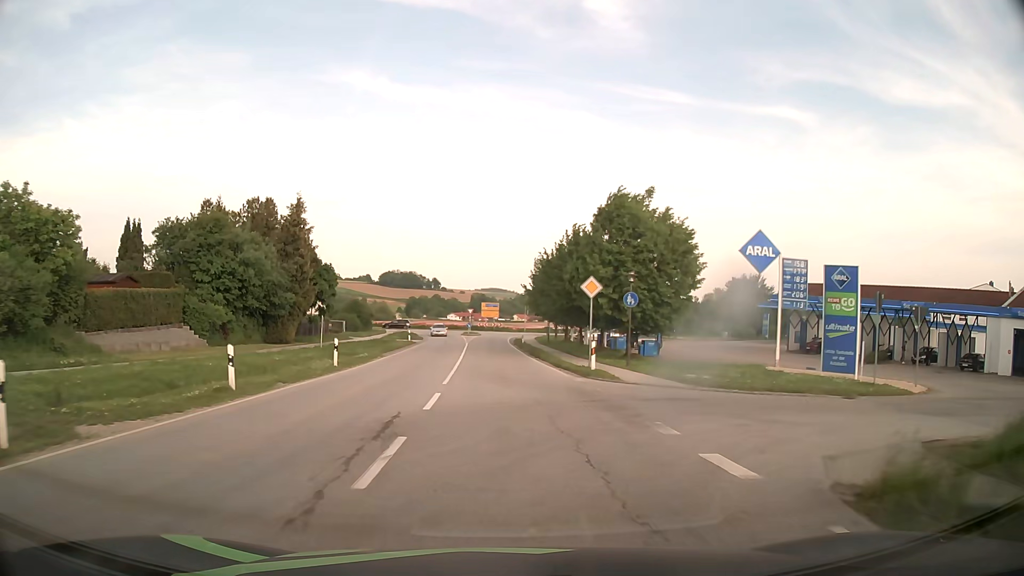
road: secondary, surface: asphalt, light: Day
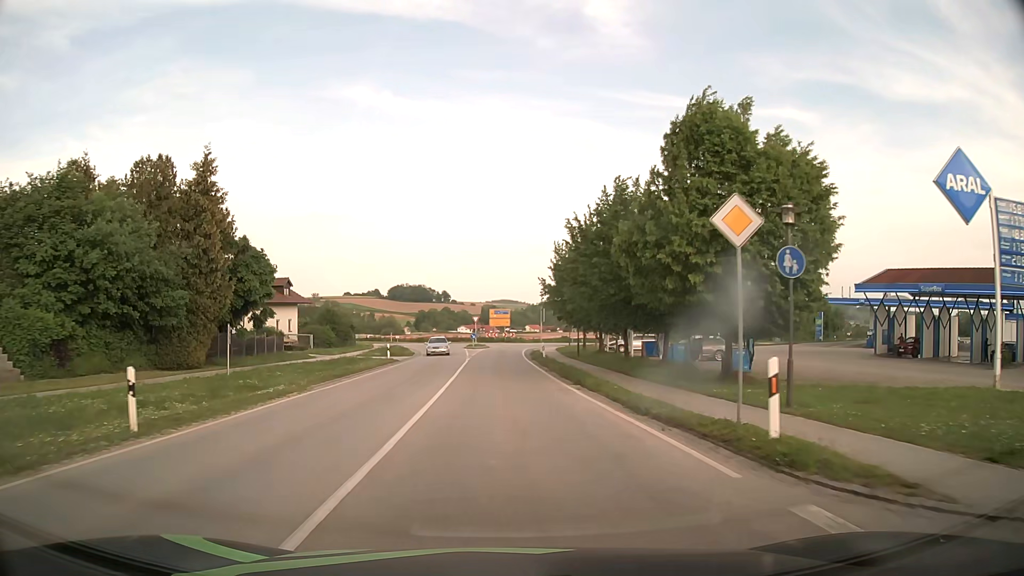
(-0.2, +15.3) m; -2°
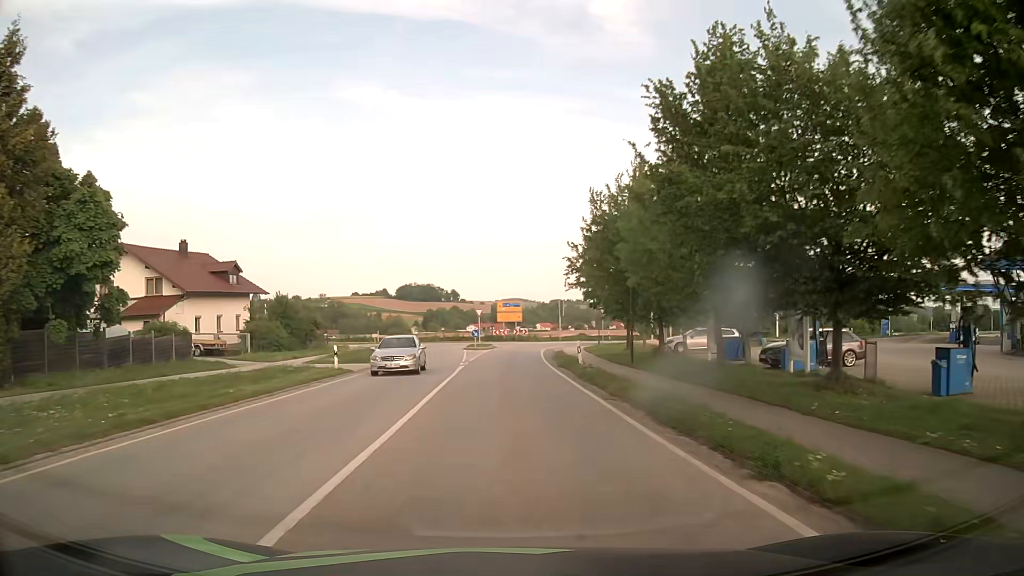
(-0.1, +15.2) m; -1°
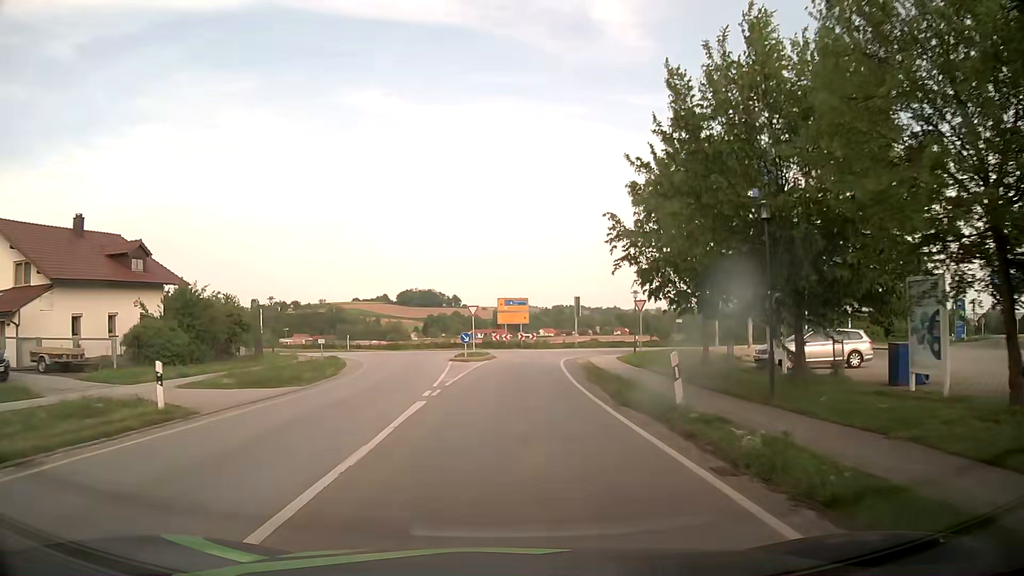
(-0.1, +14.3) m; 0°
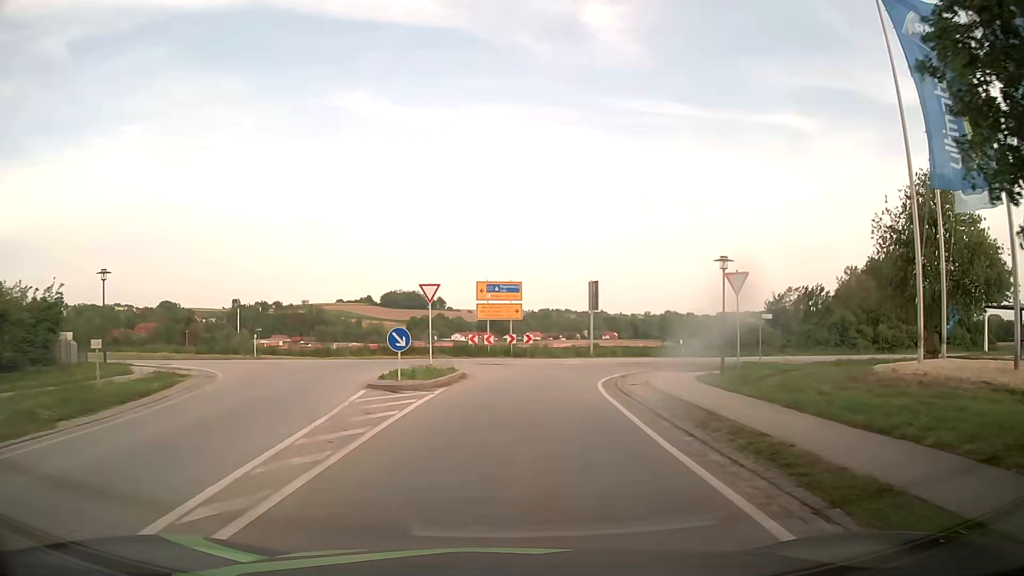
(+0.2, +18.4) m; +2°
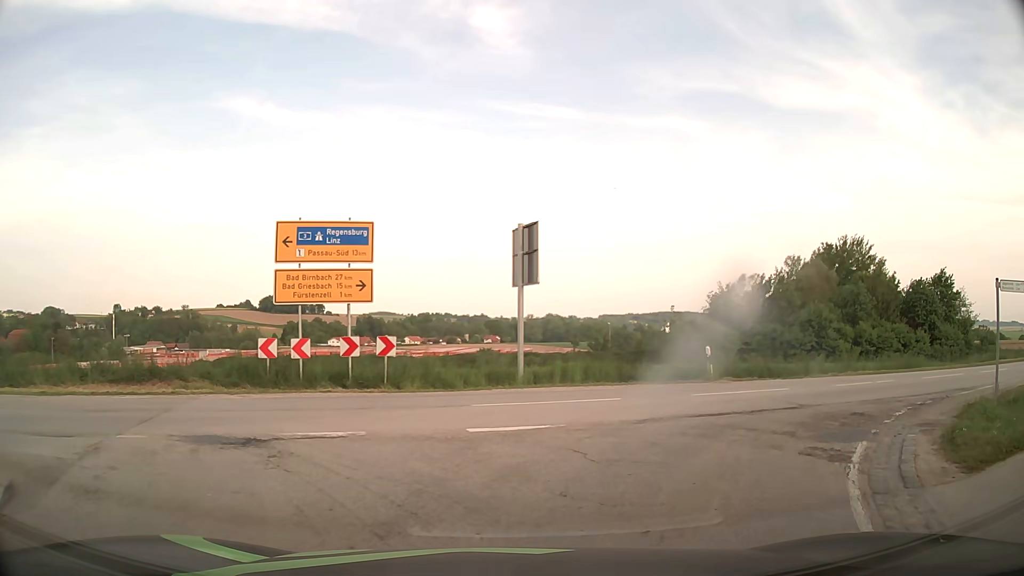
(+0.8, +20.2) m; +9°
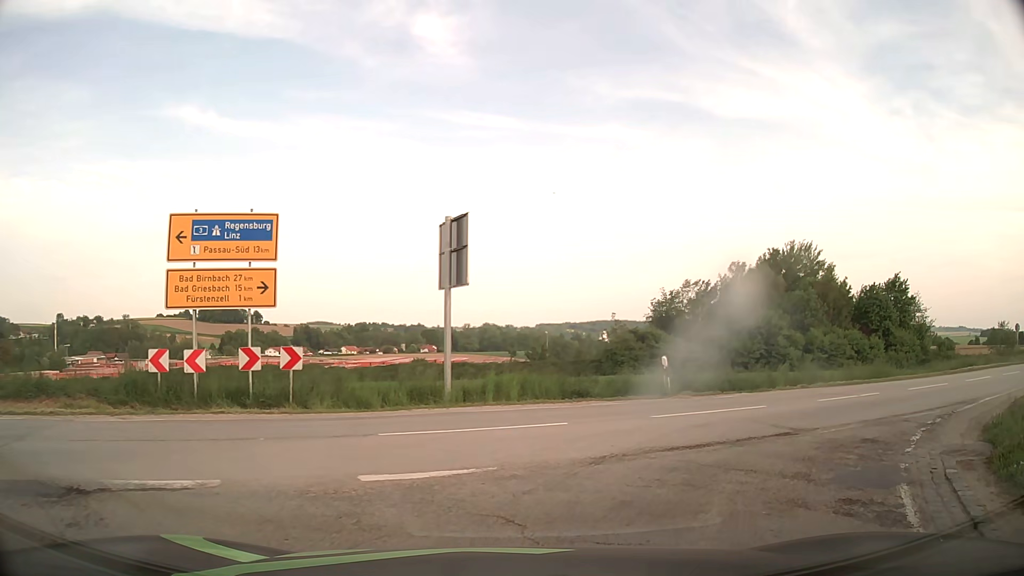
(+0.2, +2.5) m; +5°
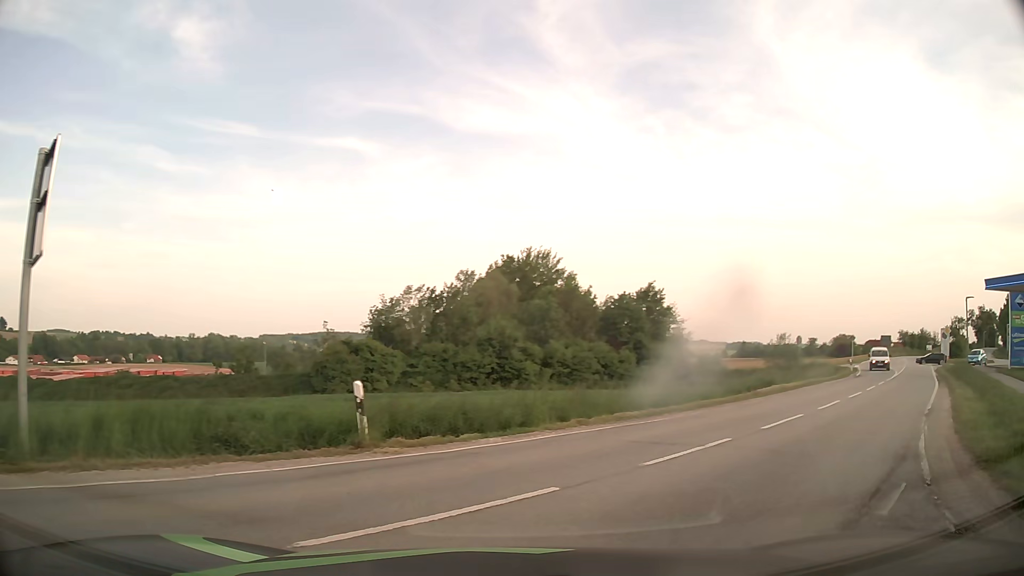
(+1.4, +6.9) m; +23°
